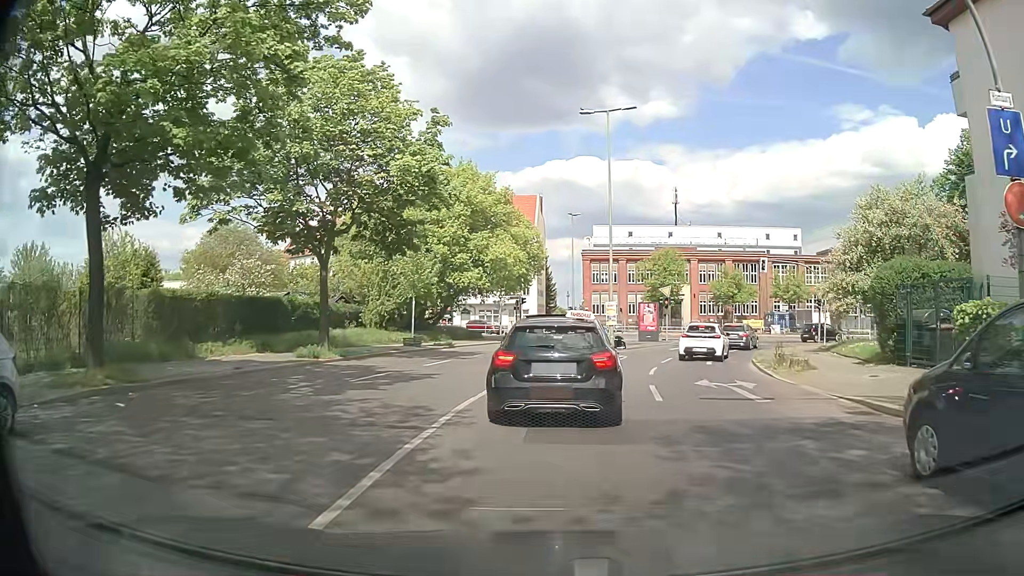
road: tertiary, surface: asphalt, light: Day
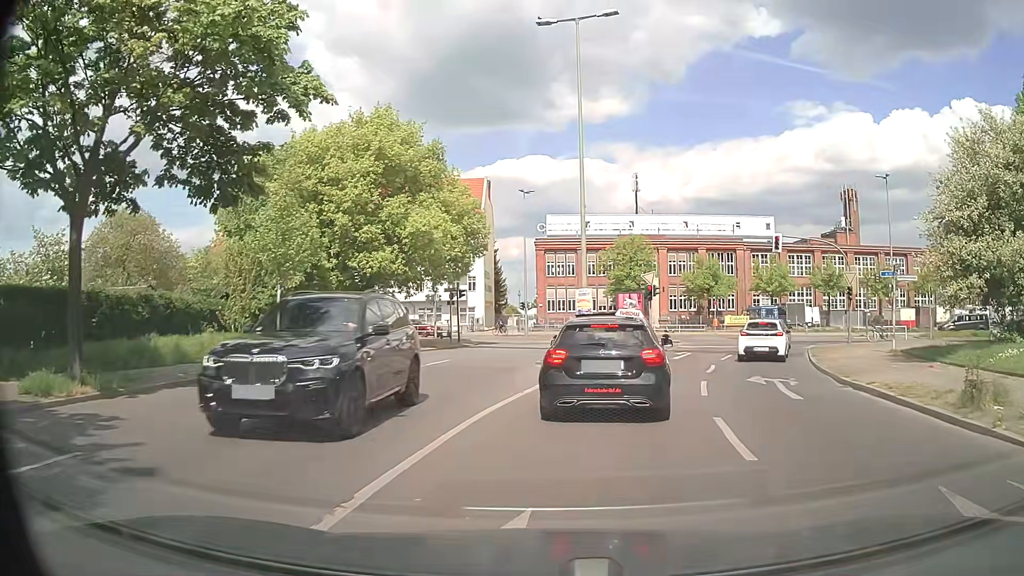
(+0.3, +11.9) m; +3°
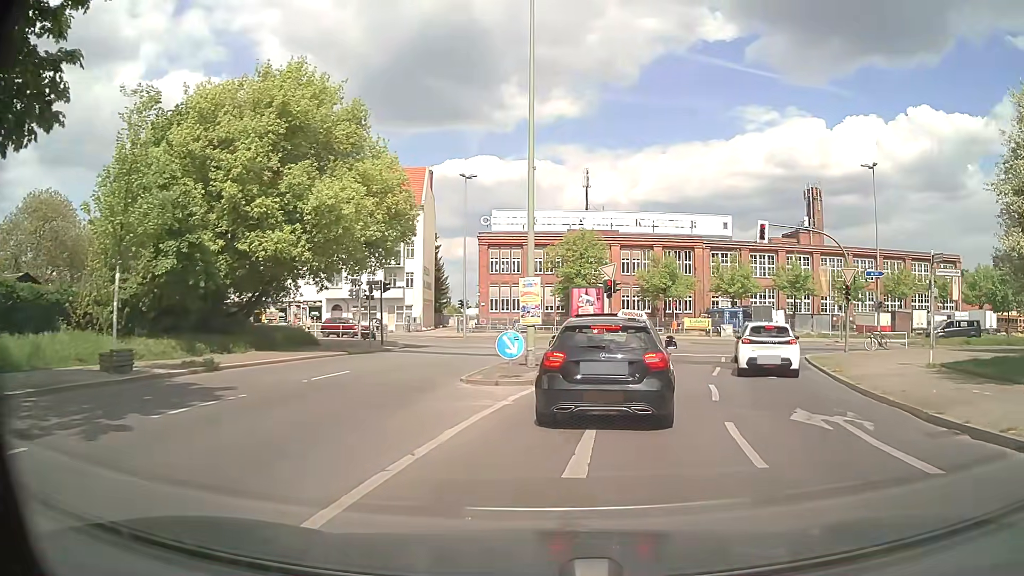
(+0.3, +6.2) m; +6°
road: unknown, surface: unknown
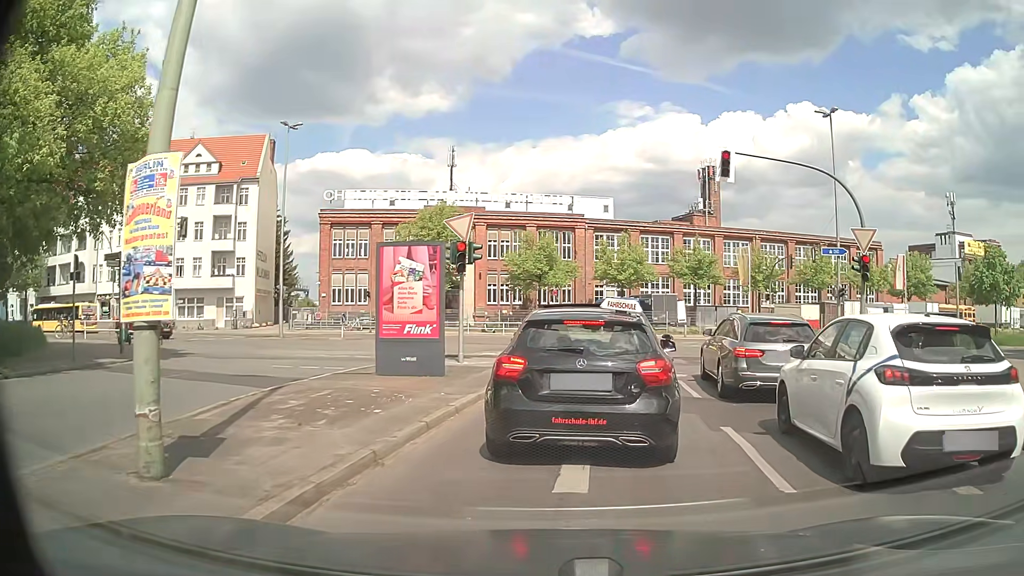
(+1.2, +12.7) m; +12°
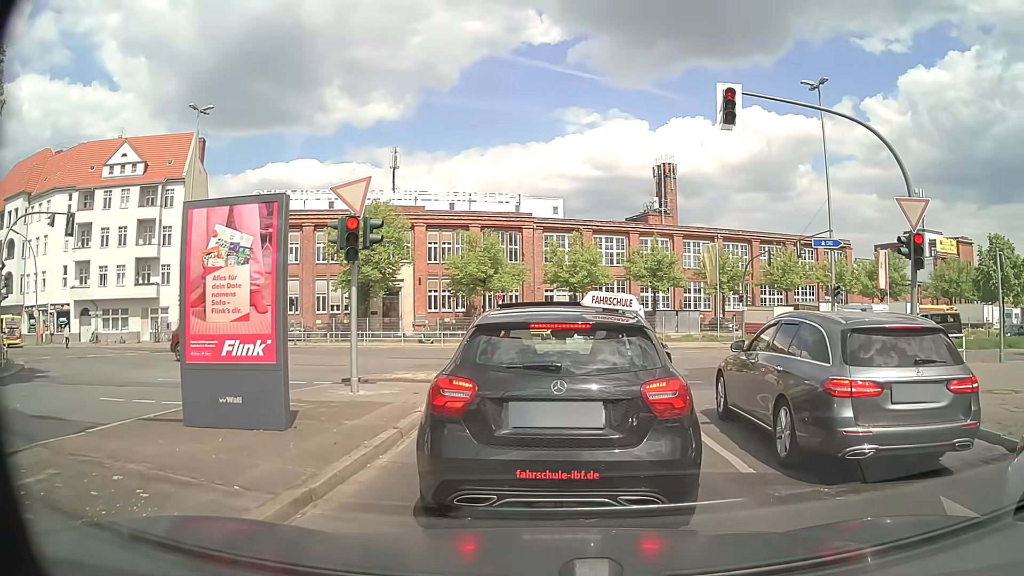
(+0.1, +5.4) m; +3°
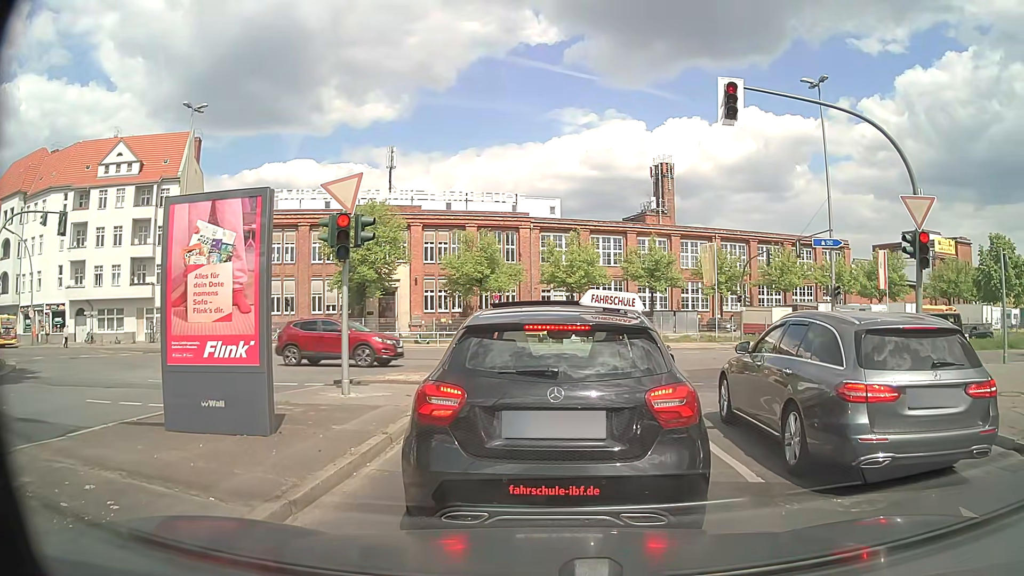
(0.0, +0.3) m; 0°
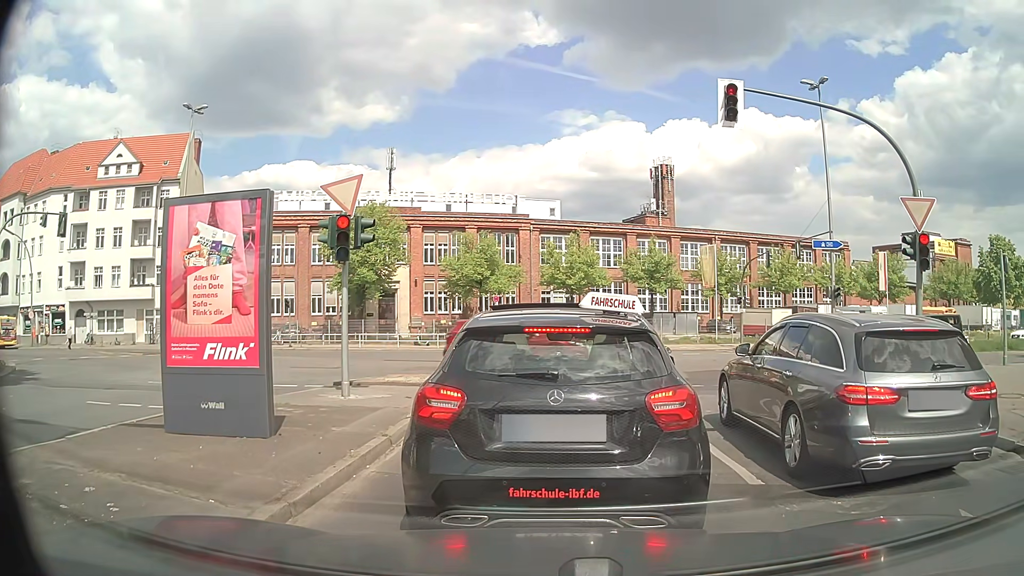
(0.0, +0.1) m; 0°
